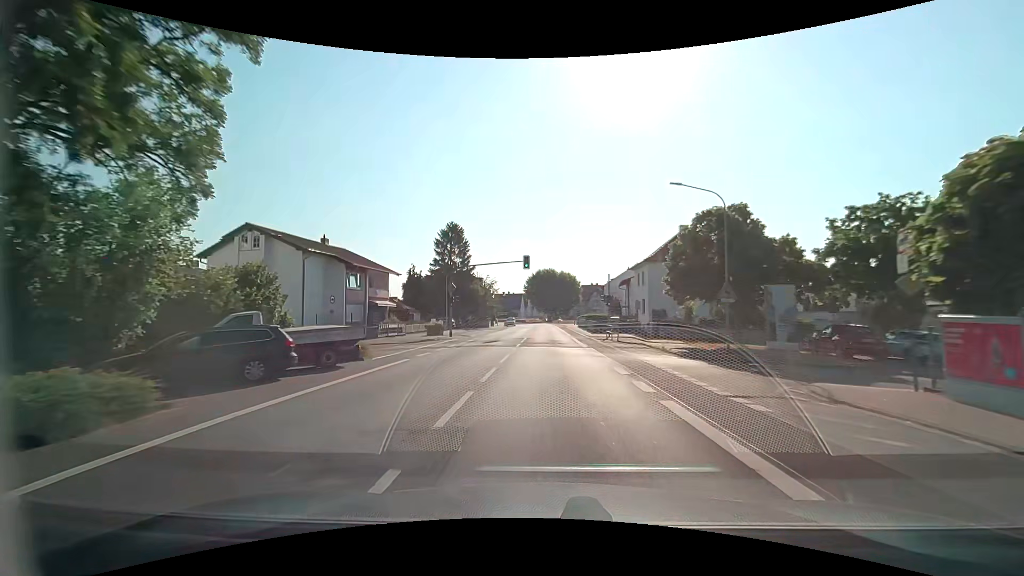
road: secondary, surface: asphalt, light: Day
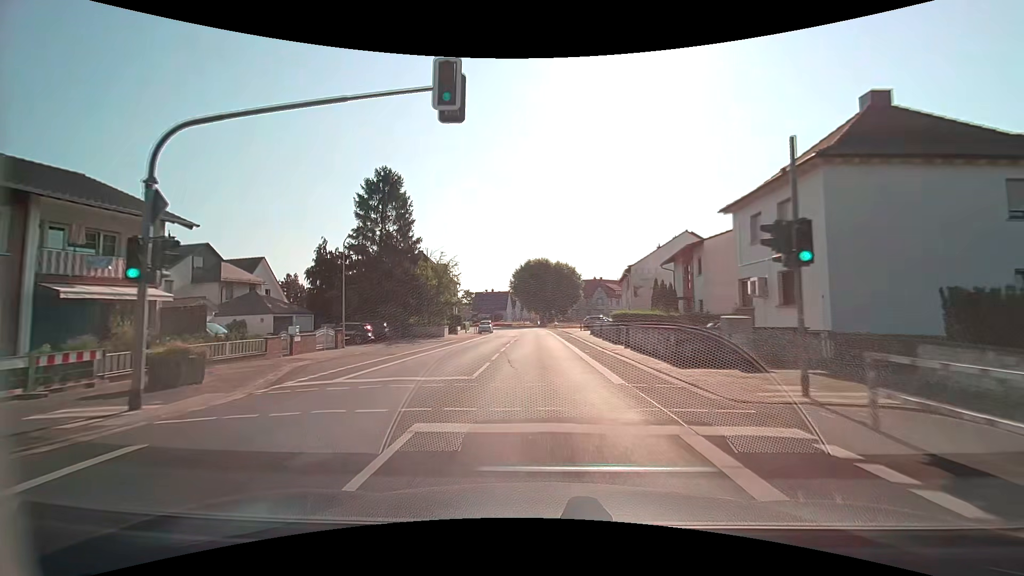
(+0.3, +30.1) m; +1°
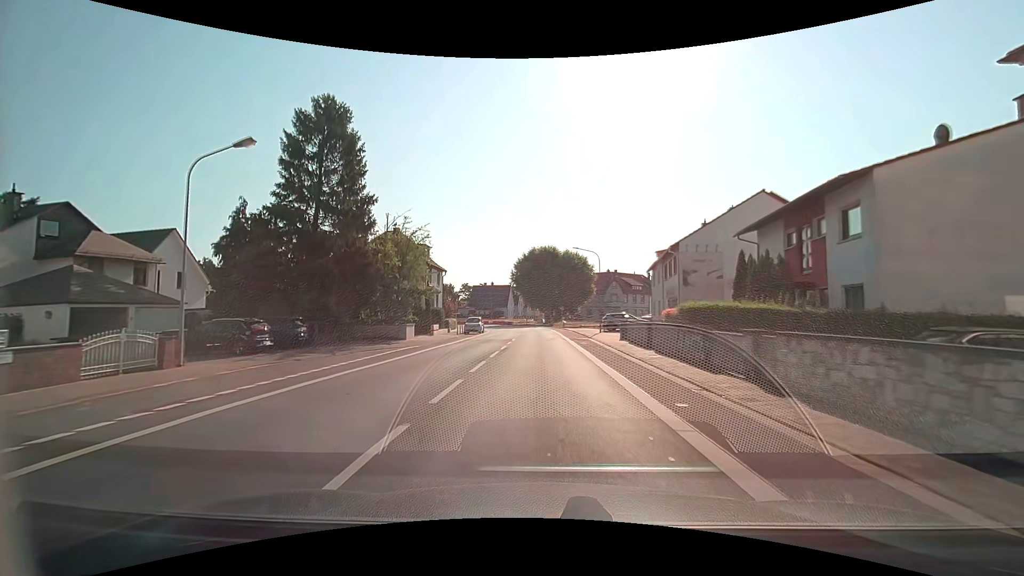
(-0.1, +14.9) m; 0°
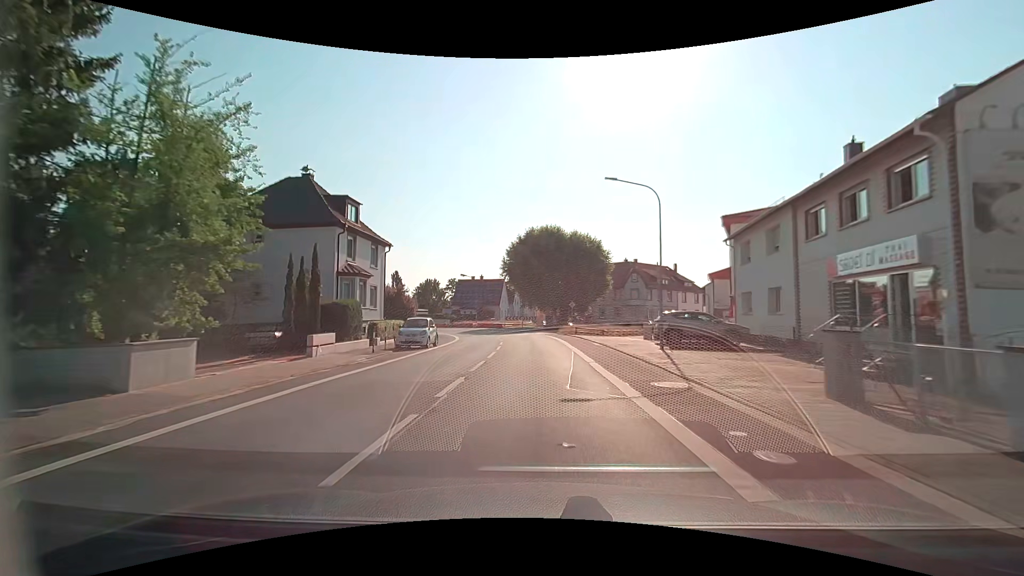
(-0.1, +22.0) m; -1°
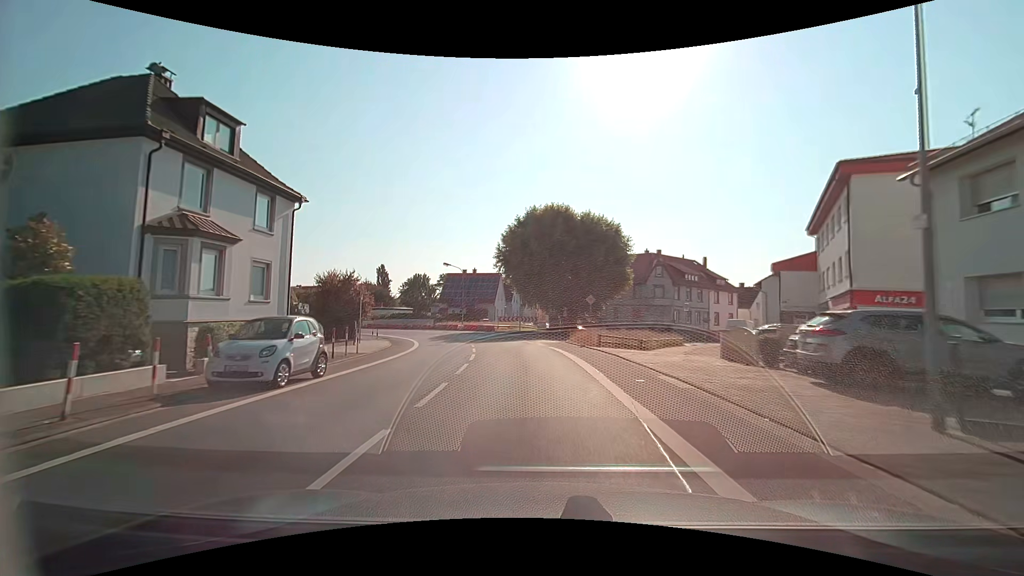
(+0.1, +14.5) m; 0°
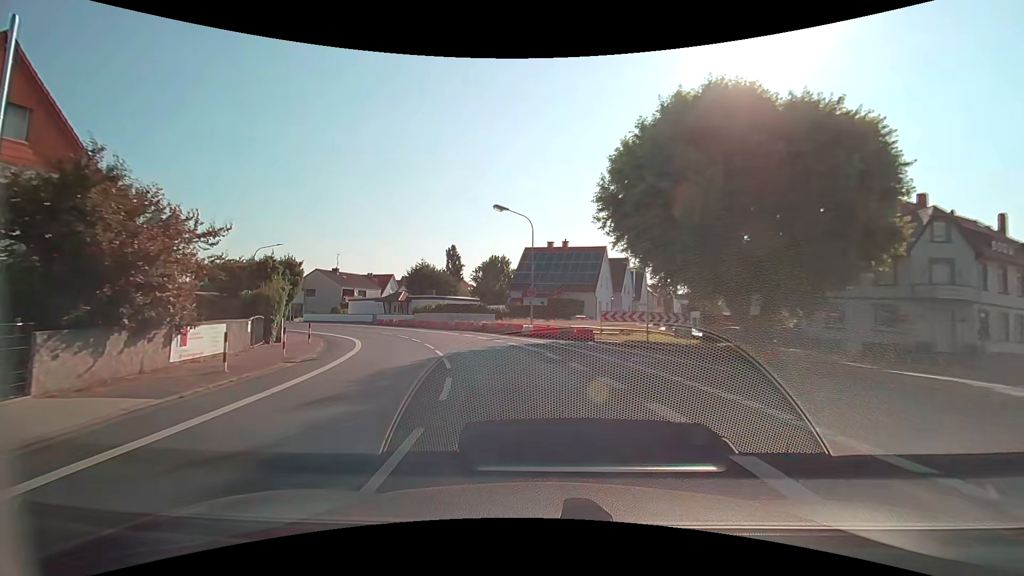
(-2.2, +28.3) m; -11°
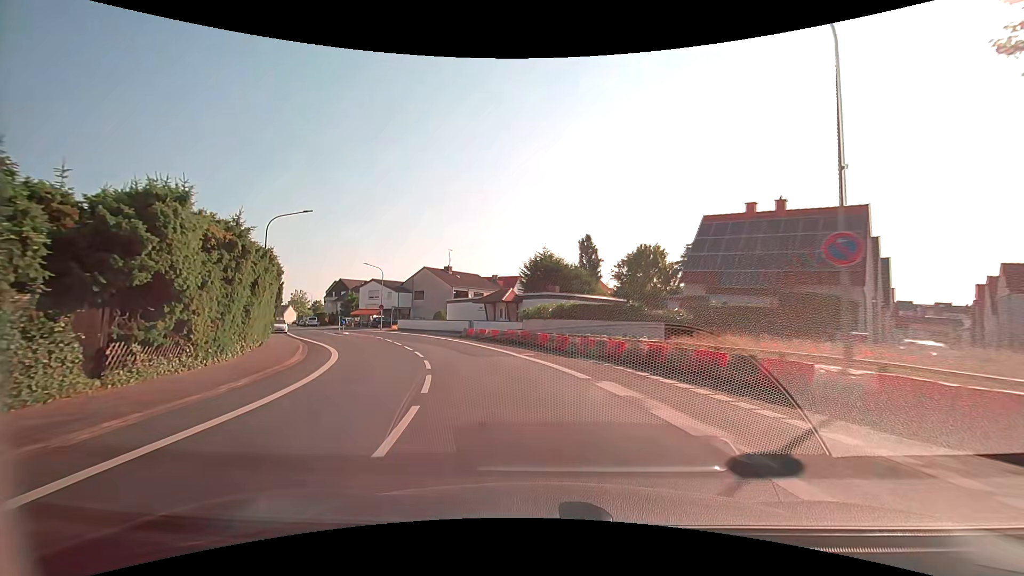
(-2.7, +20.6) m; -16°
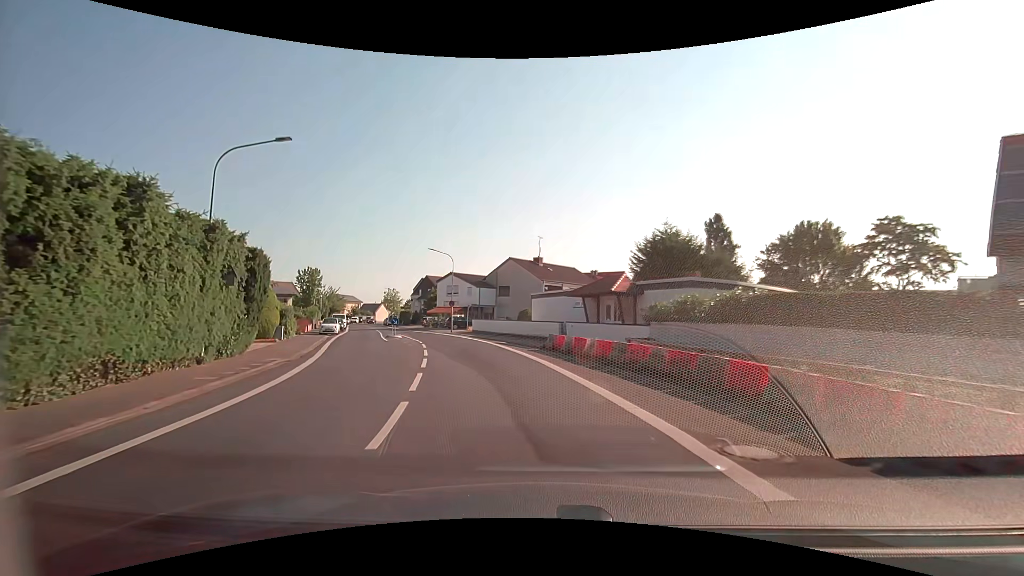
(-1.3, +13.5) m; -11°
(-1, +10) (-3, +20) (-5, +29) (-9, +39) (-13, +48) (-17, +57) (-21, +66) (-24, +76) (-28, +85) (-32, +94) m
